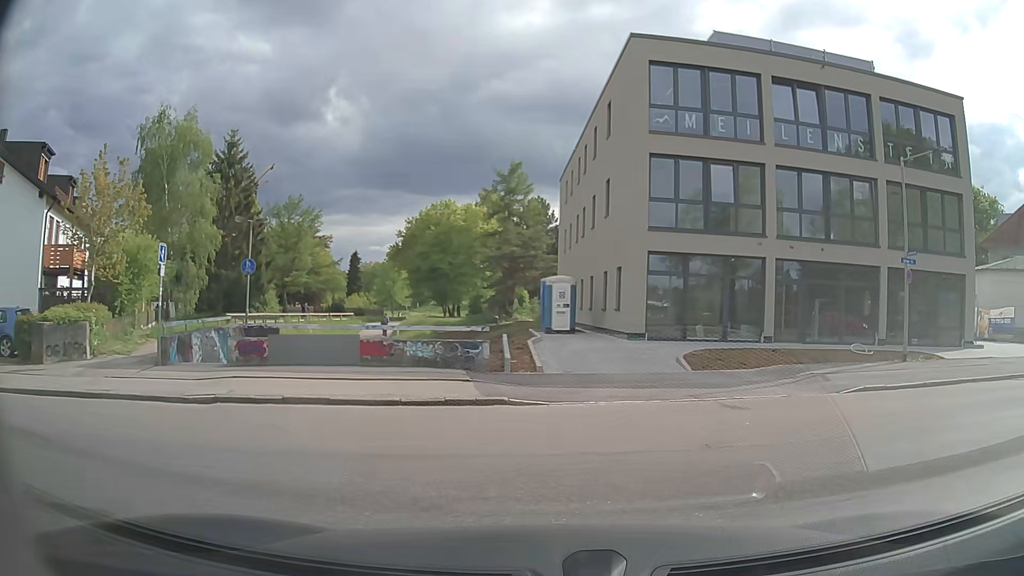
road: tertiary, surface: asphalt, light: Day
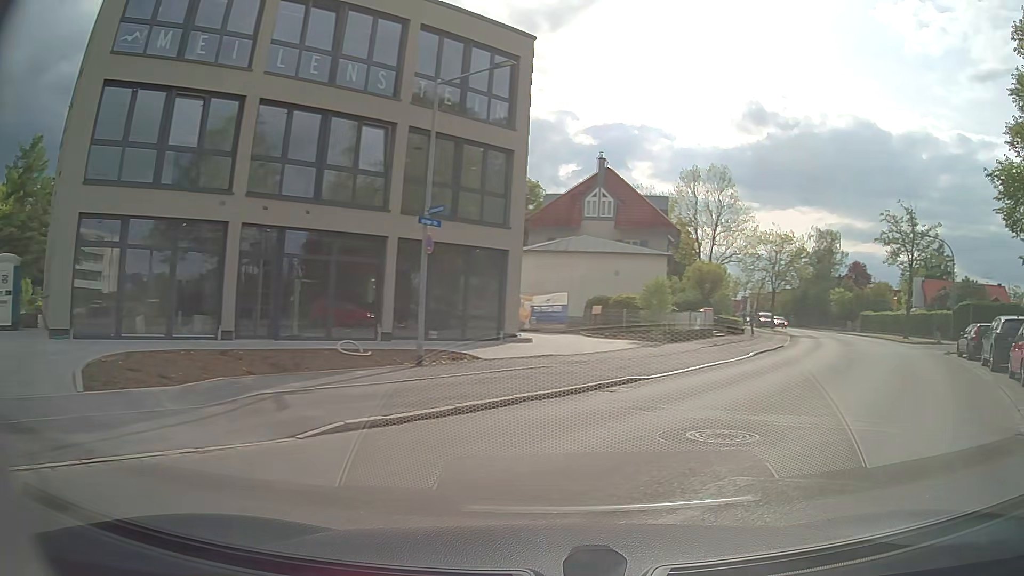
(+2.3, +6.2) m; +44°
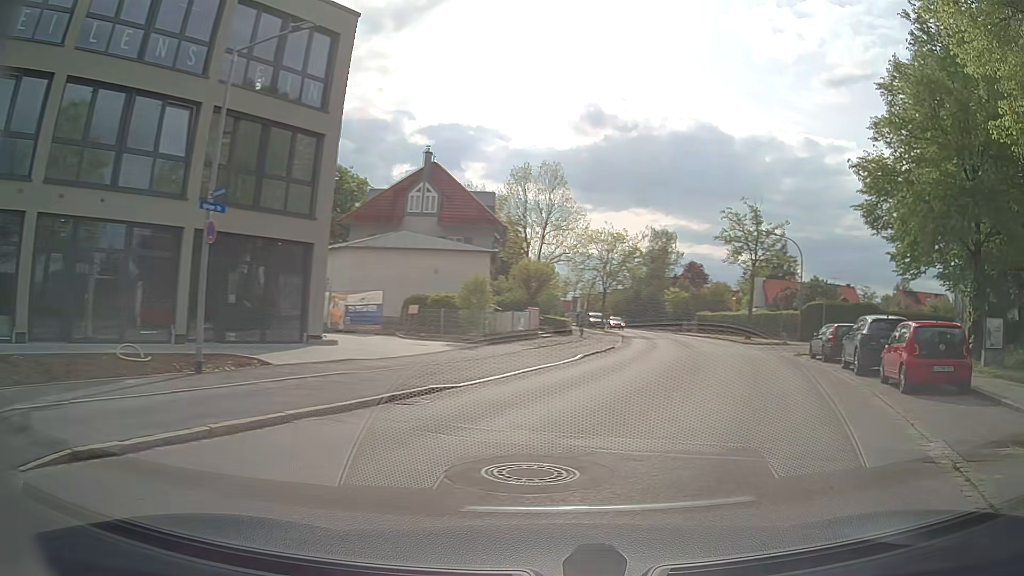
(+0.2, +2.1) m; +14°
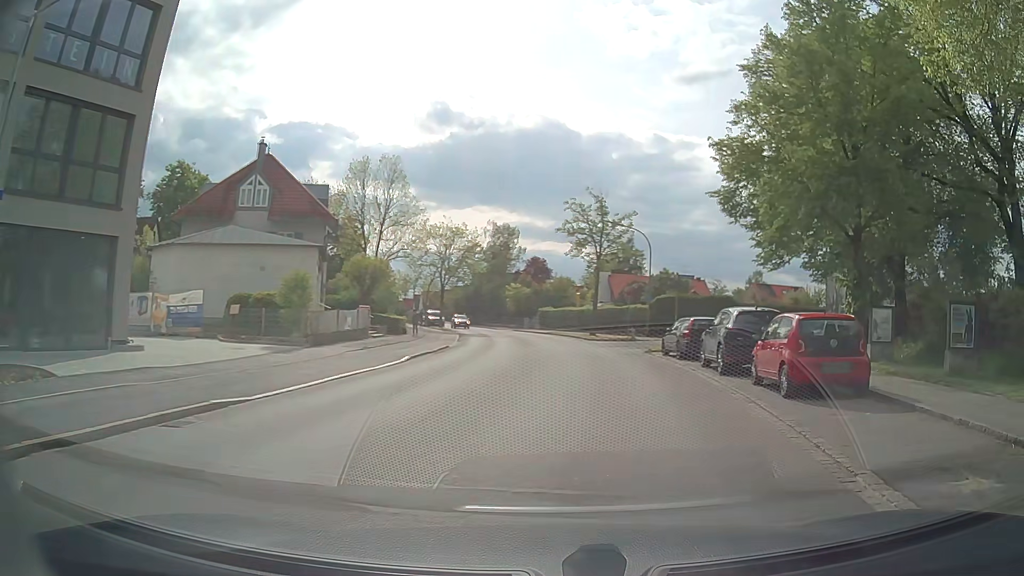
(+0.3, +2.4) m; +12°
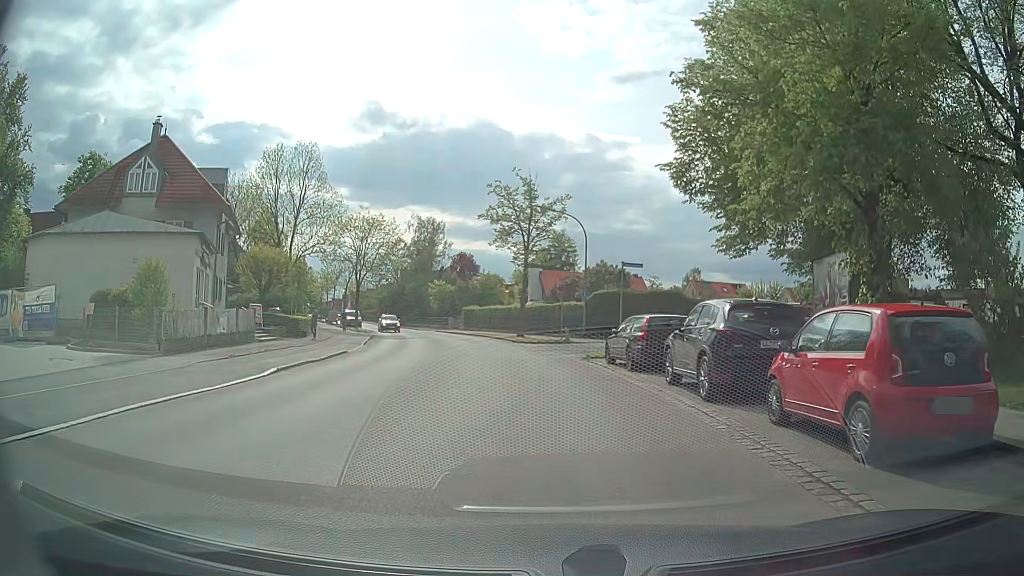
(+0.4, +5.9) m; +6°
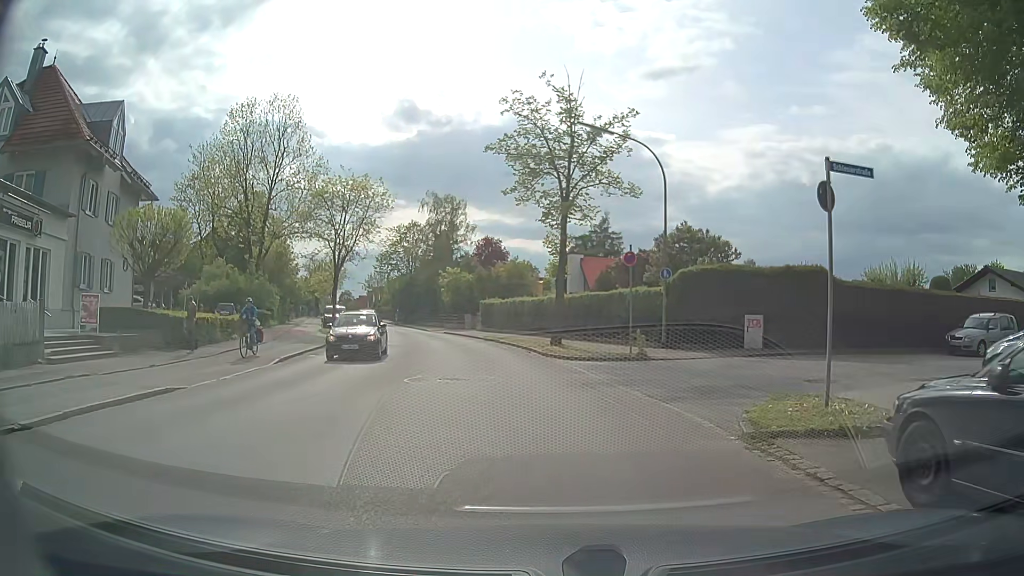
(-0.5, +15.8) m; -3°
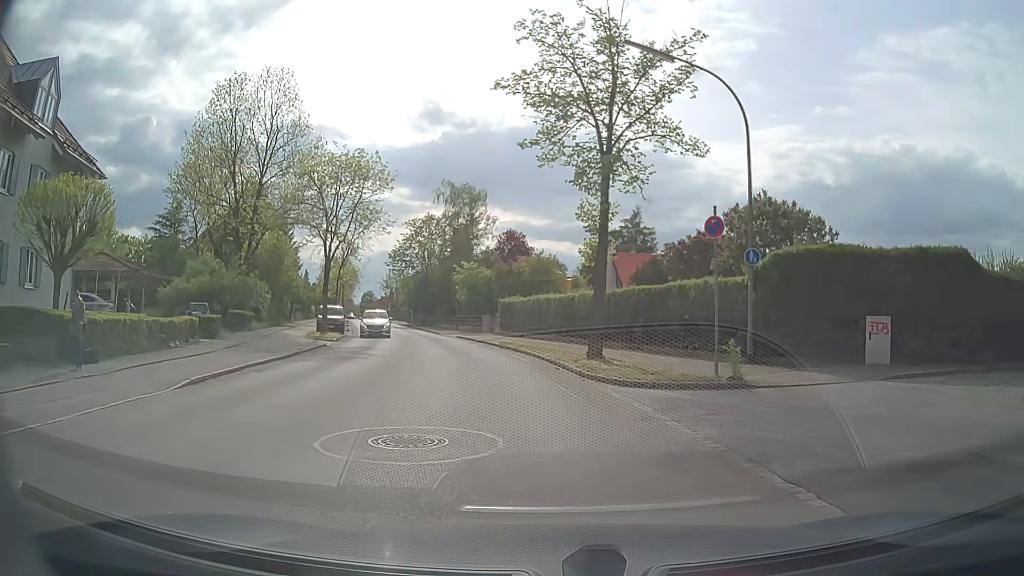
(-0.1, +7.0) m; -1°
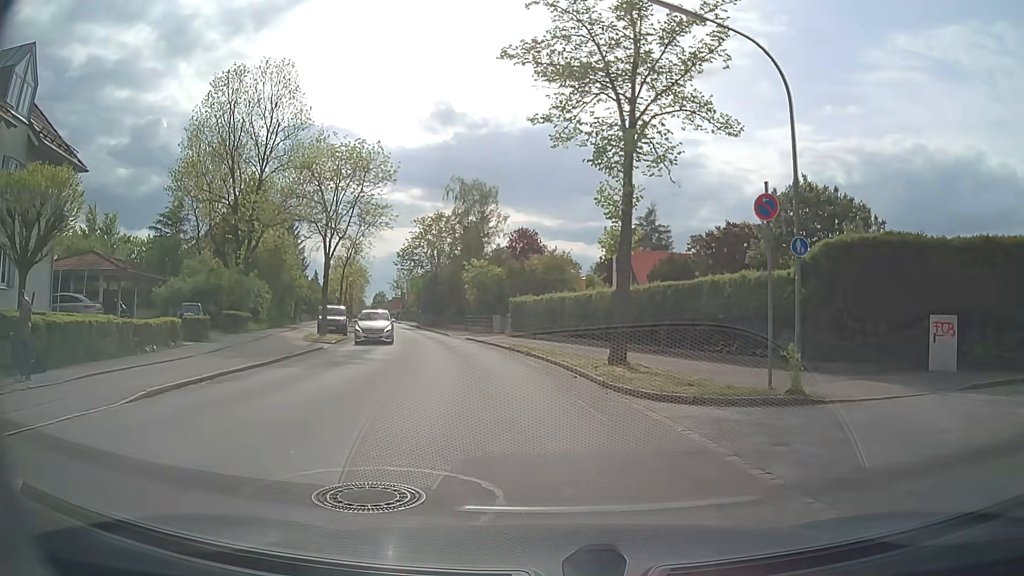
(-0.1, +2.3) m; -2°
